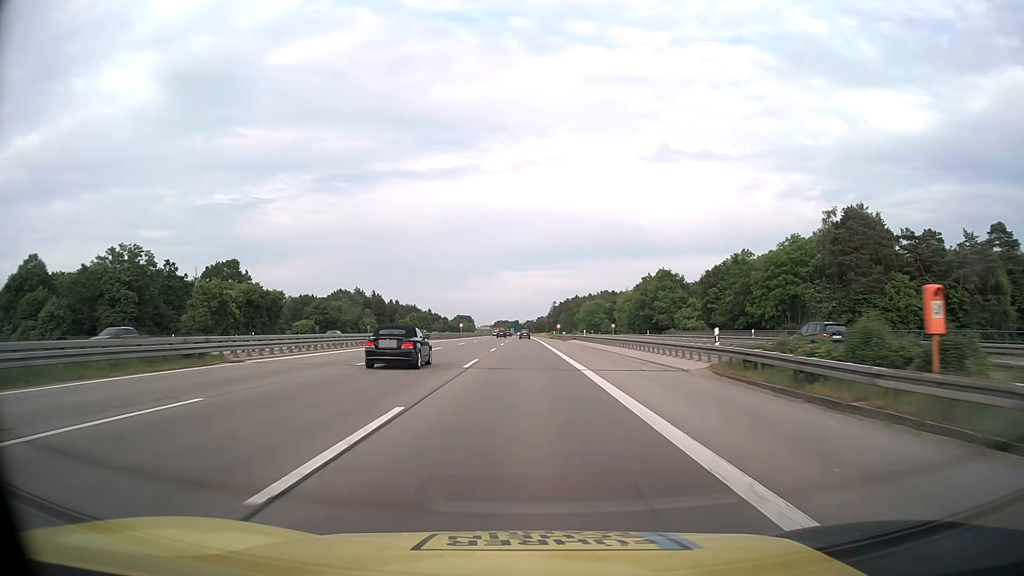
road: motorway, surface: asphalt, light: Day
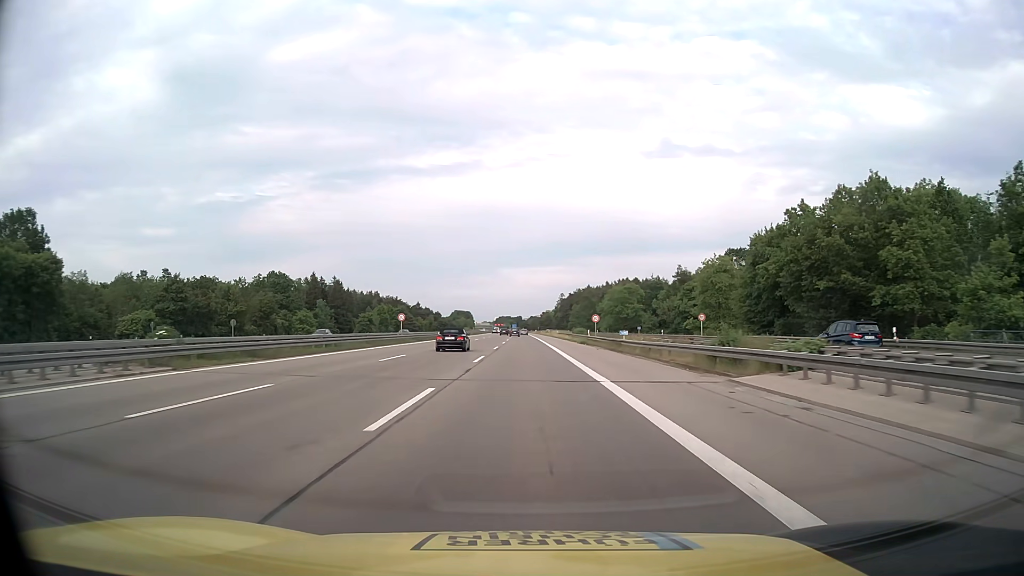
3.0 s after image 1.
(-0.4, +68.8) m; 0°
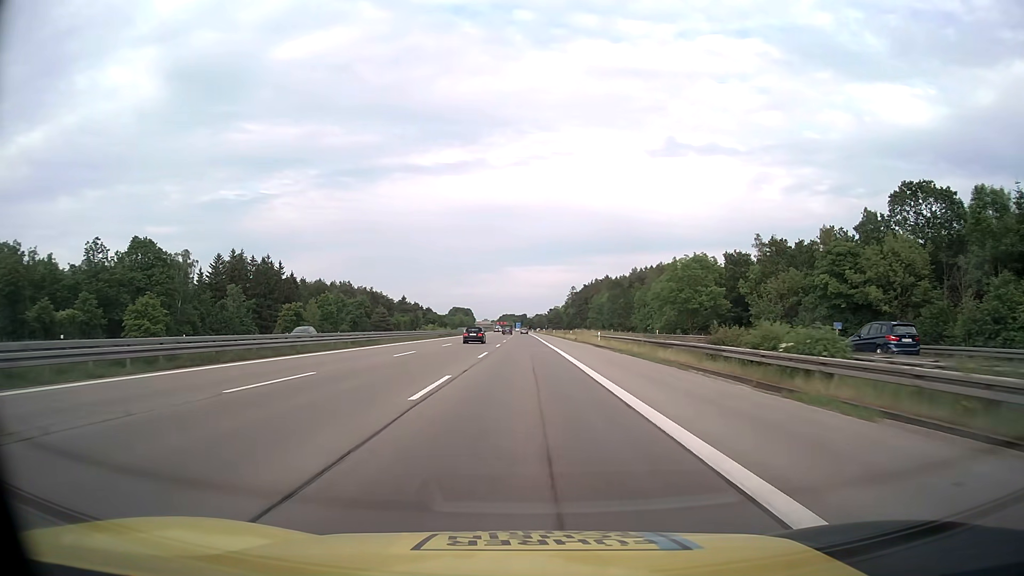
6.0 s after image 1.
(-0.2, +68.8) m; 0°
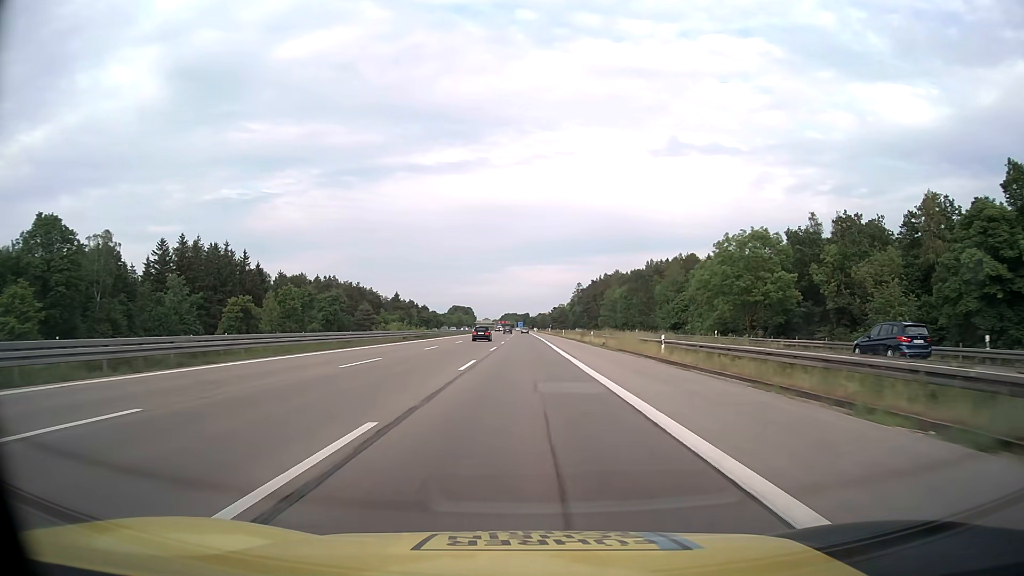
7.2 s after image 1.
(-0.1, +27.5) m; 0°
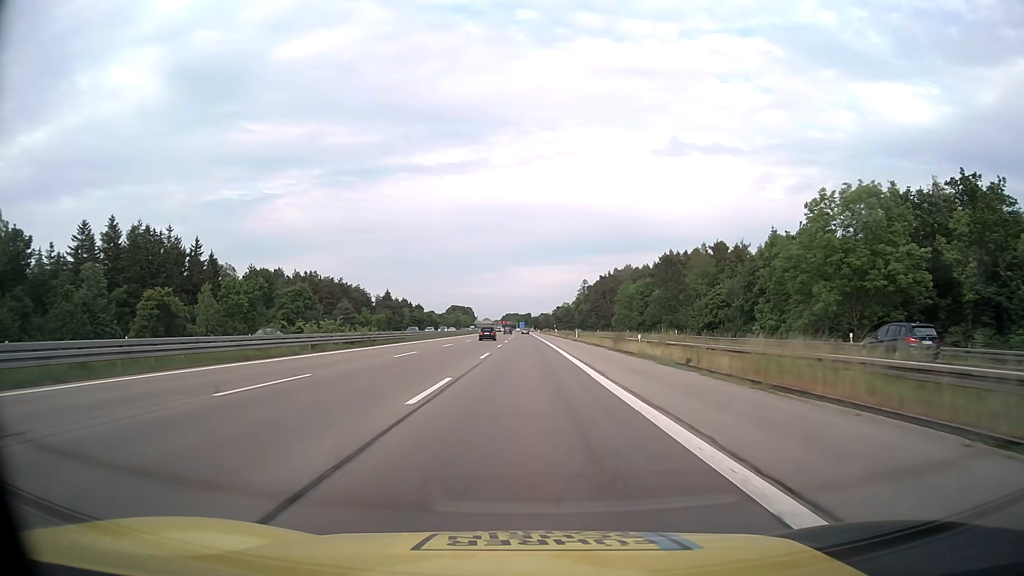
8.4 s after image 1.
(0.0, +27.5) m; 0°
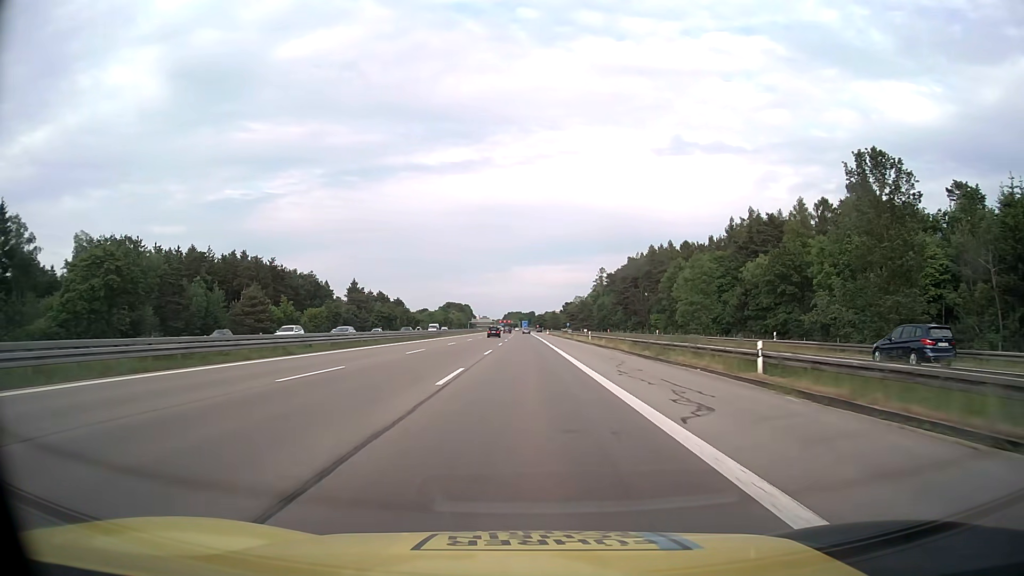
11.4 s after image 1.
(-0.2, +68.6) m; 0°
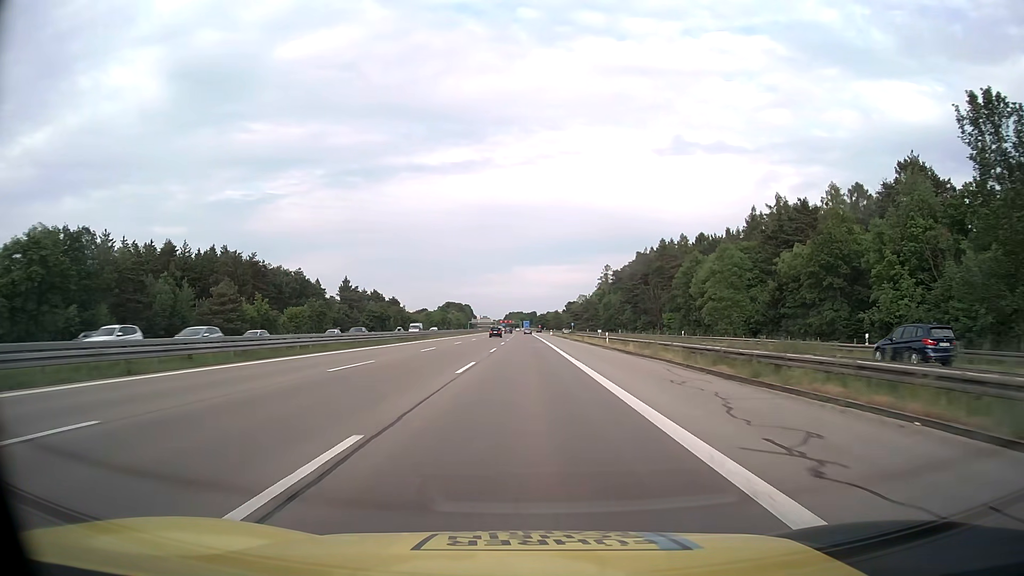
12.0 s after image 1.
(0.0, +13.7) m; 0°
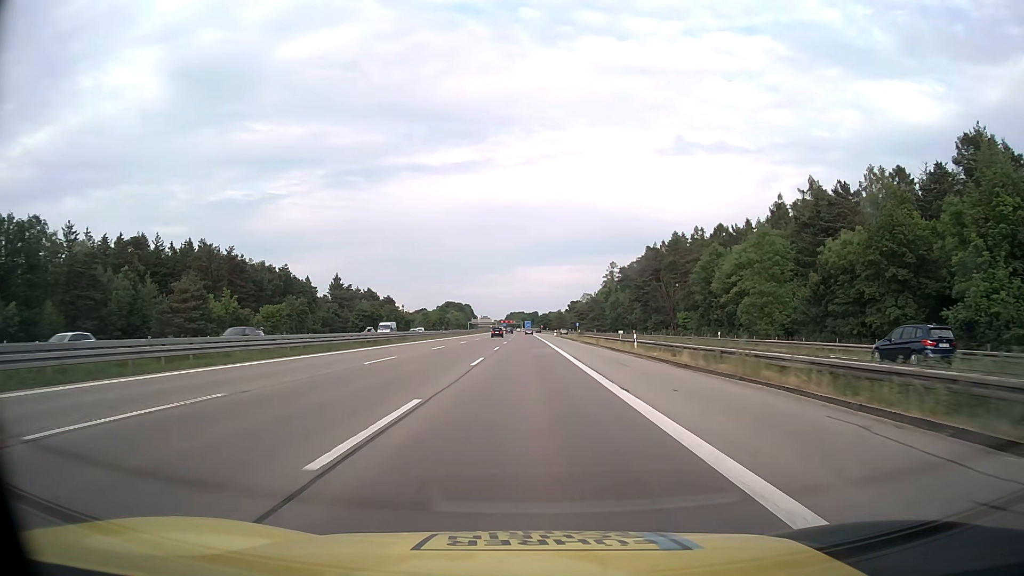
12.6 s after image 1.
(0.0, +13.7) m; 0°
(0, +10) (0, +20) (0, +30) (0, +40) (0, +50) (0, +60) (0, +70) (0, +80) (0, +90) (0, +100) m
